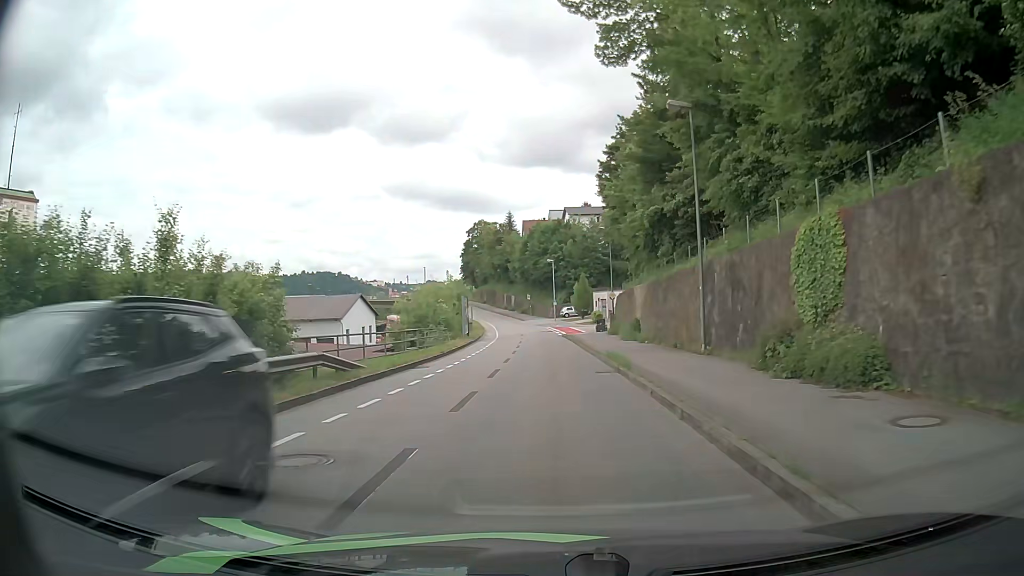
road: residential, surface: asphalt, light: Day
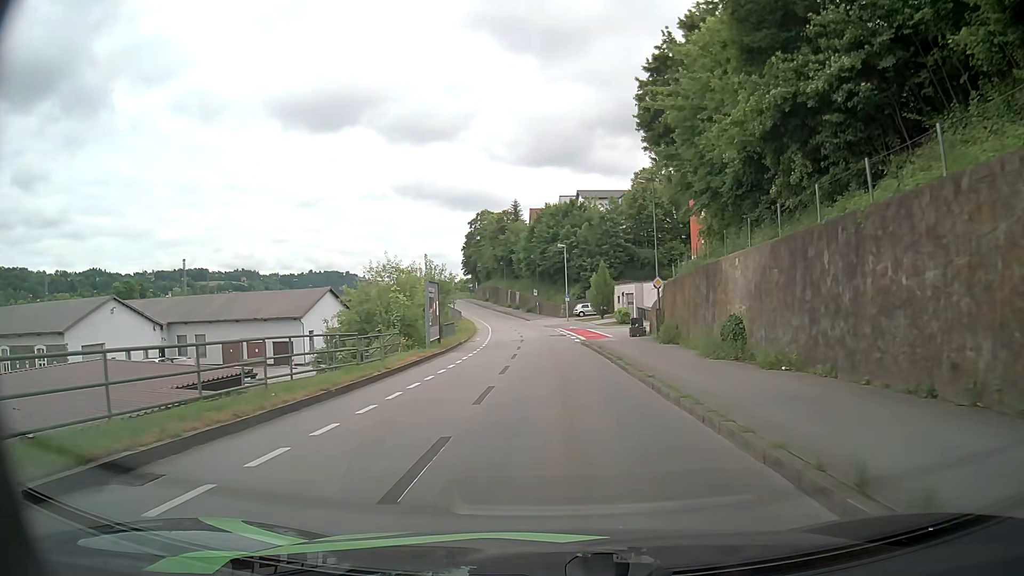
(+0.1, +16.9) m; -1°
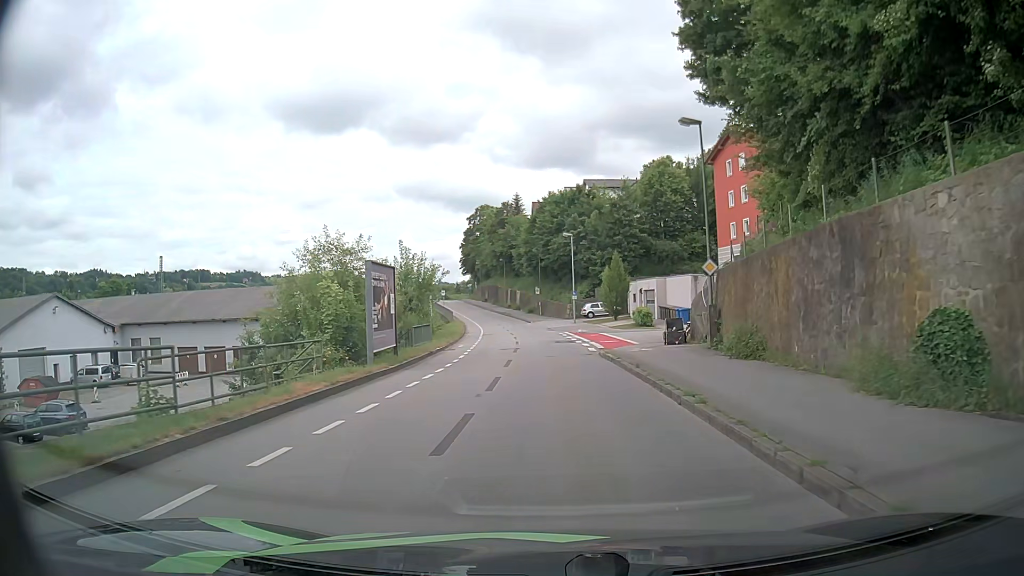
(+0.2, +10.1) m; 0°
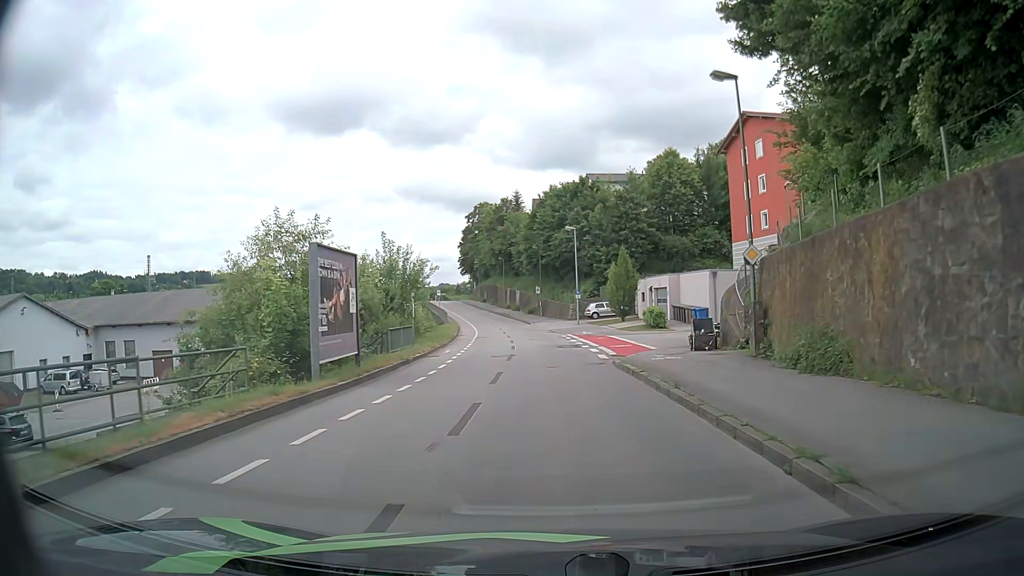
(+0.1, +4.8) m; +1°
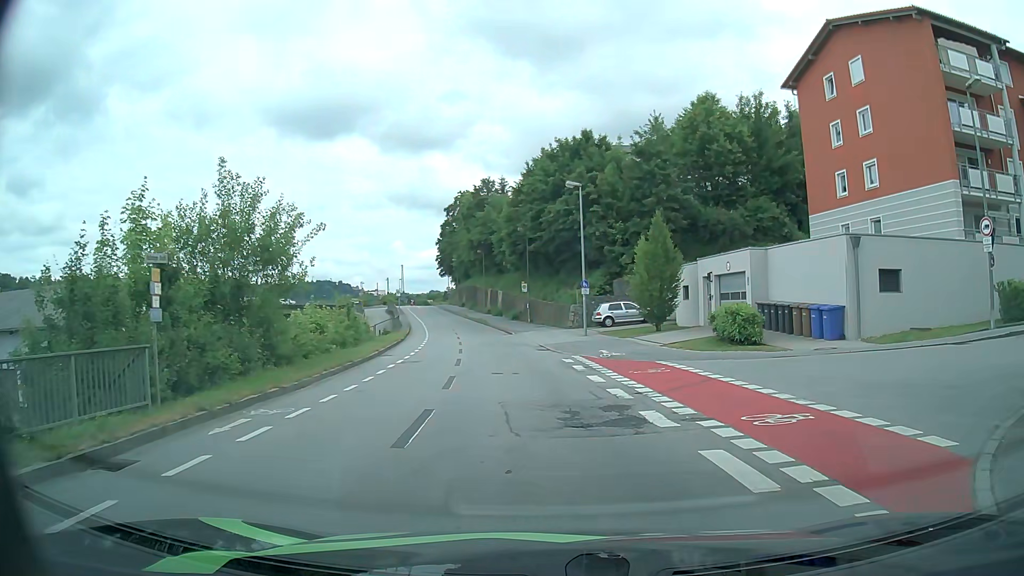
(-0.1, +19.6) m; 0°
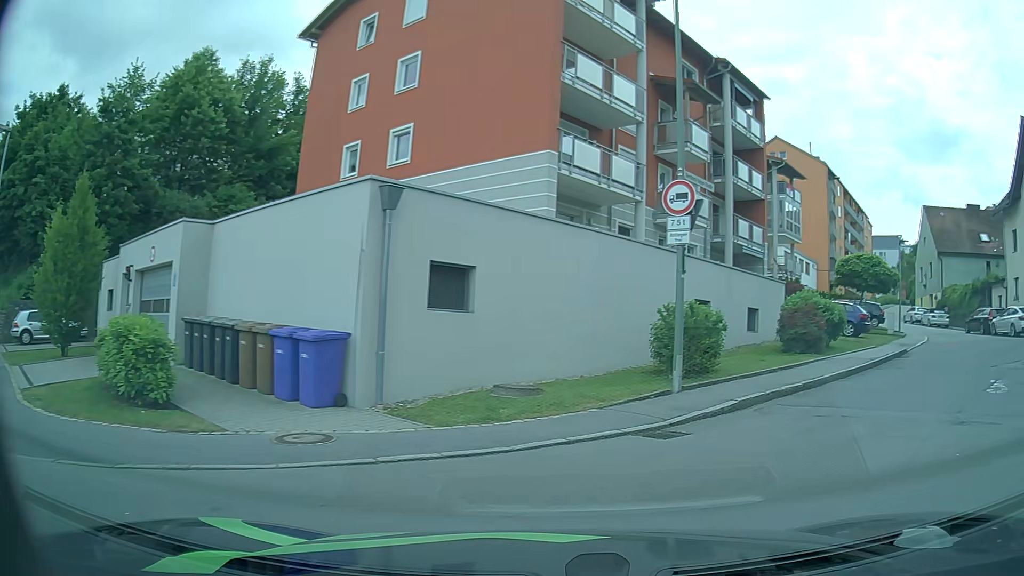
(+3.1, +11.1) m; +44°
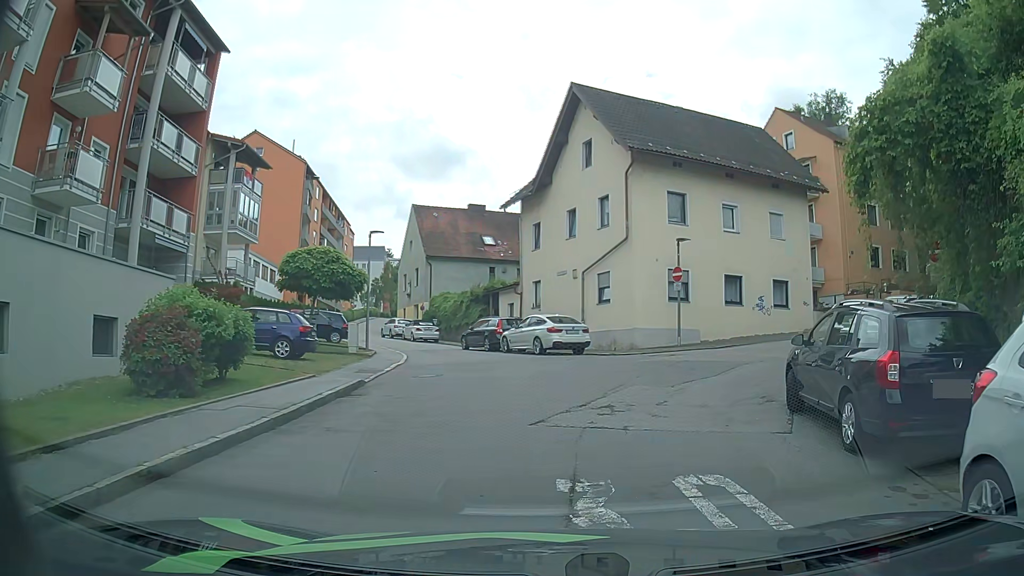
(+4.0, +7.9) m; +46°
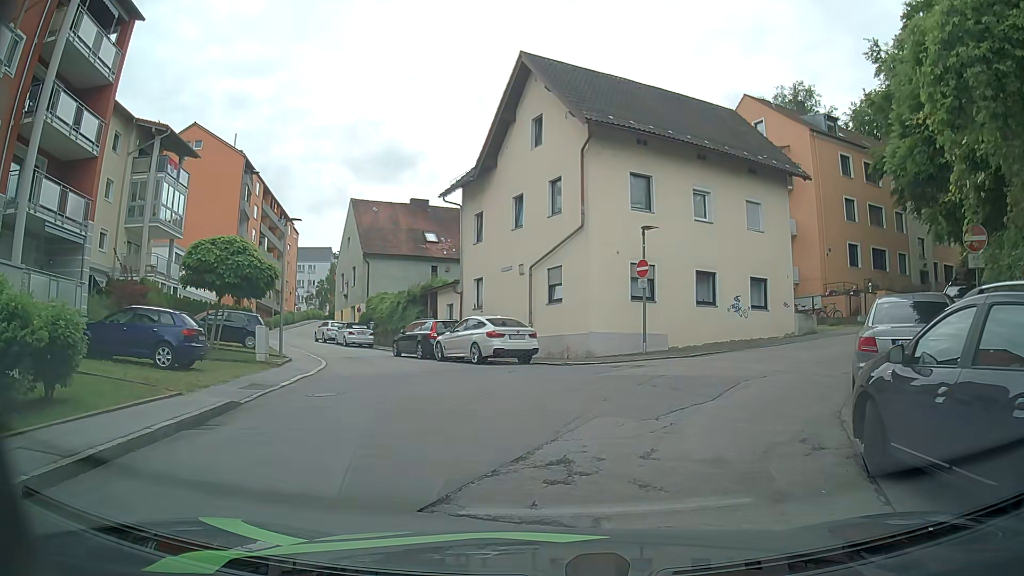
(+0.1, +4.1) m; +3°
(0, +10) (-3, +19) (-8, +28) (-13, +37) (-18, +46) (-21, +55) (-23, +65) (-24, +75) (-27, +85) (-29, +94) m
